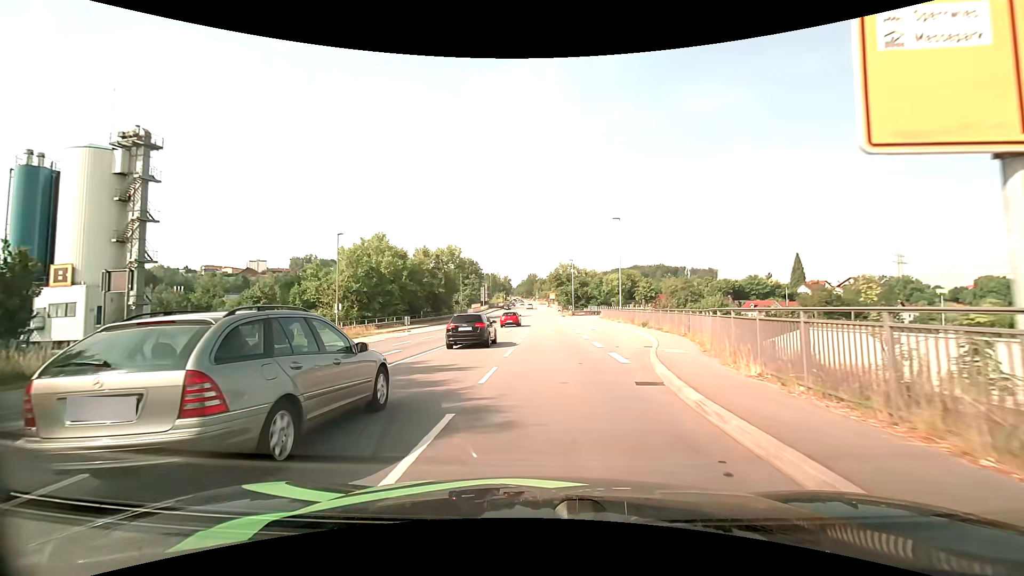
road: primary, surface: asphalt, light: Day
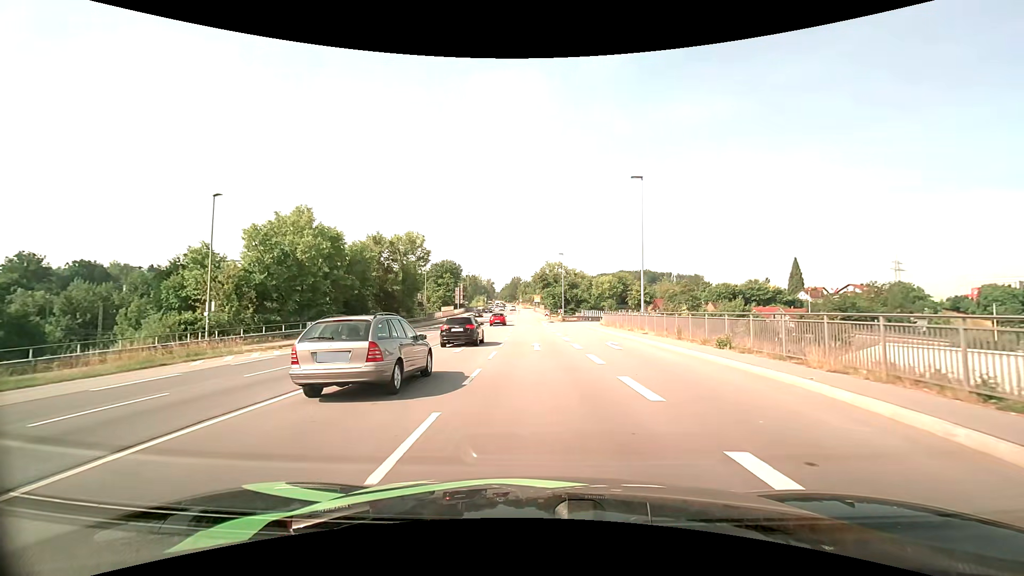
(+0.3, +17.5) m; +2°
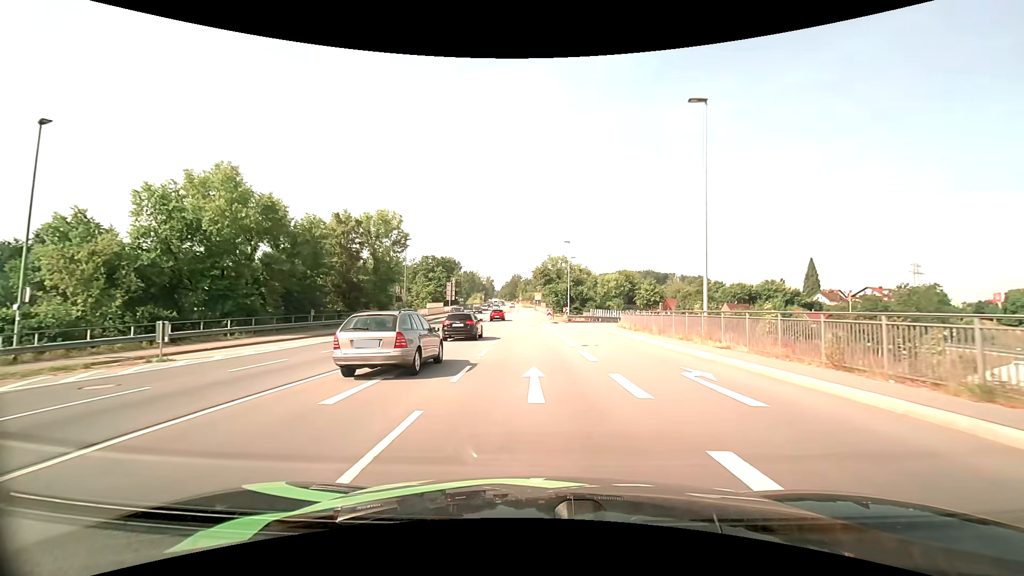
(0.0, +12.3) m; 0°
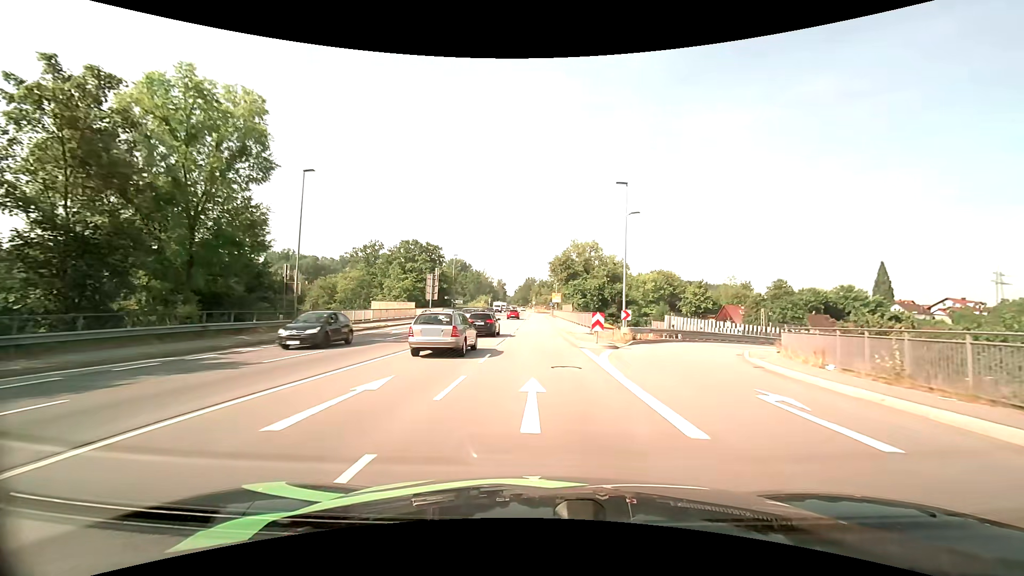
(-0.6, +32.3) m; -2°
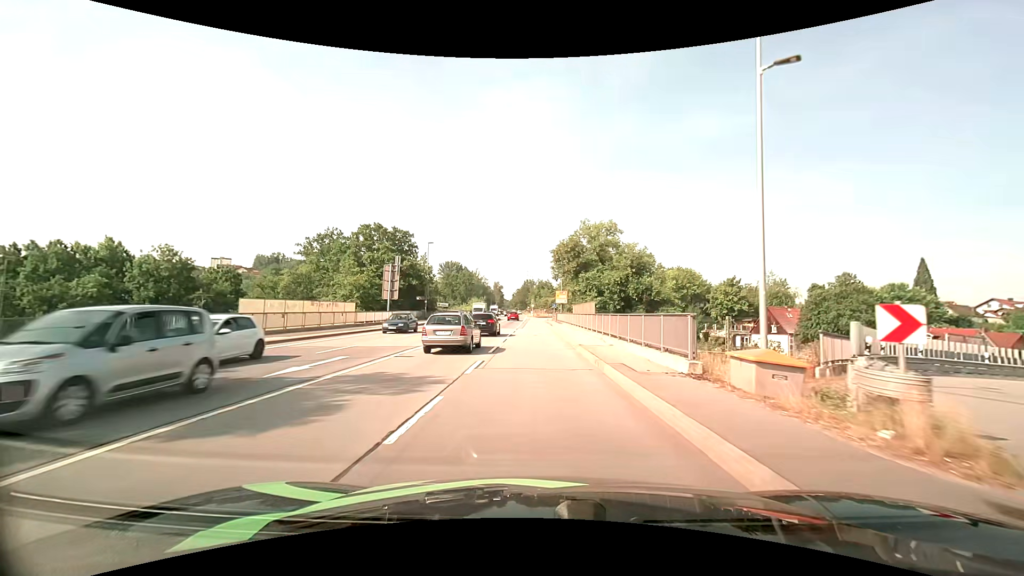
(0.0, +20.4) m; 0°
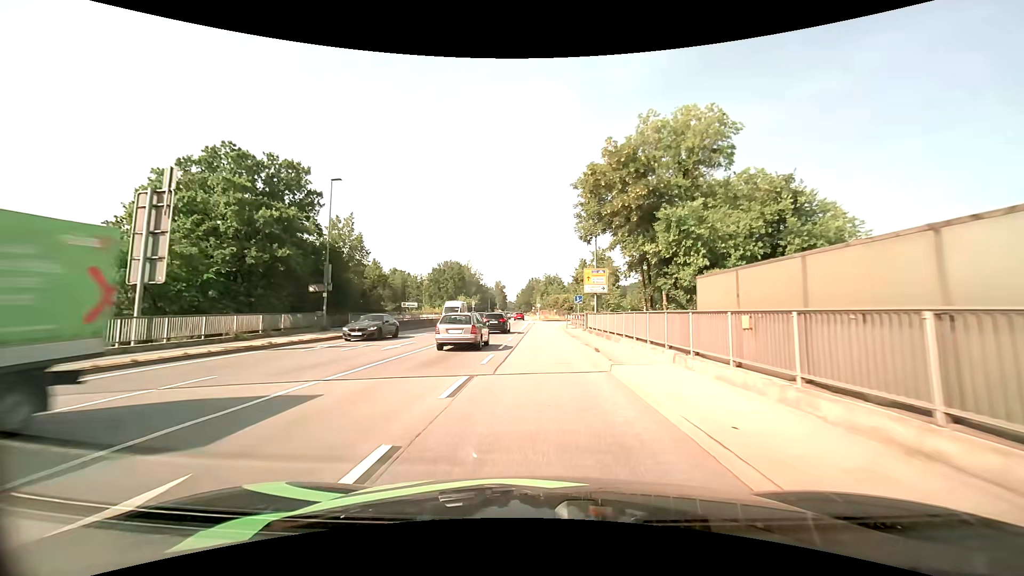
(-0.1, +34.0) m; 0°
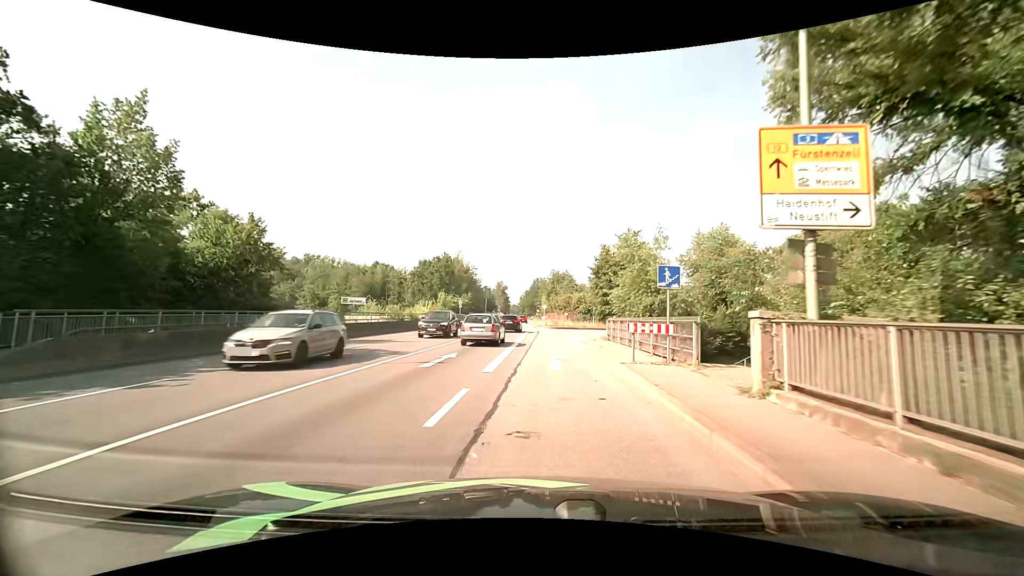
(-0.1, +25.7) m; -1°
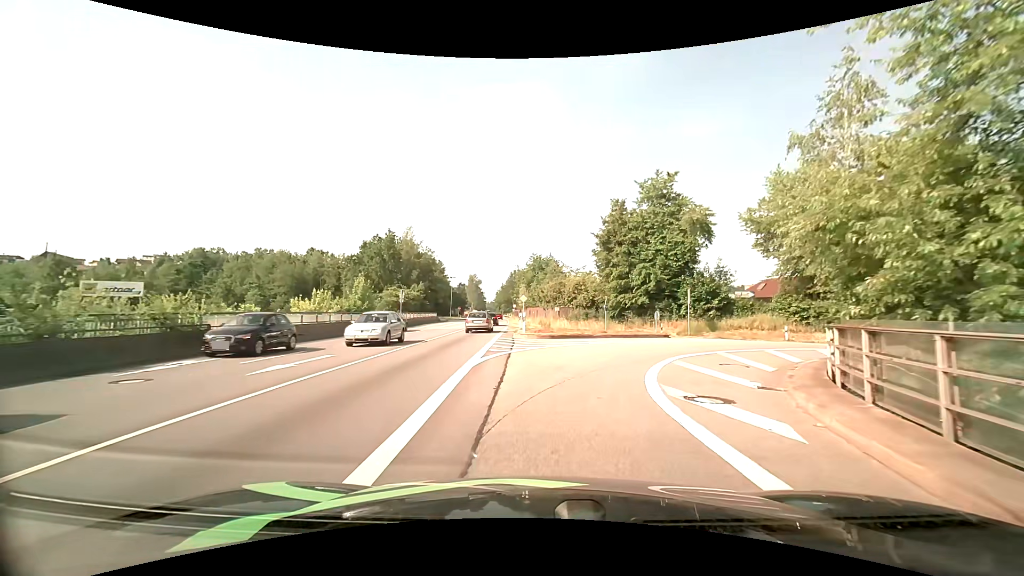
(+0.4, +27.6) m; +3°
